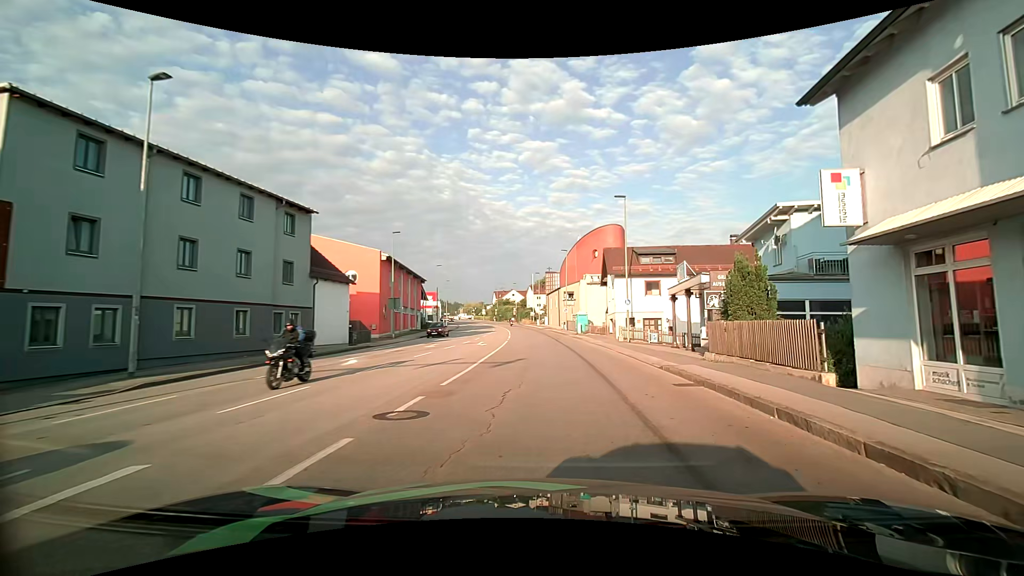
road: tertiary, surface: asphalt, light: Day
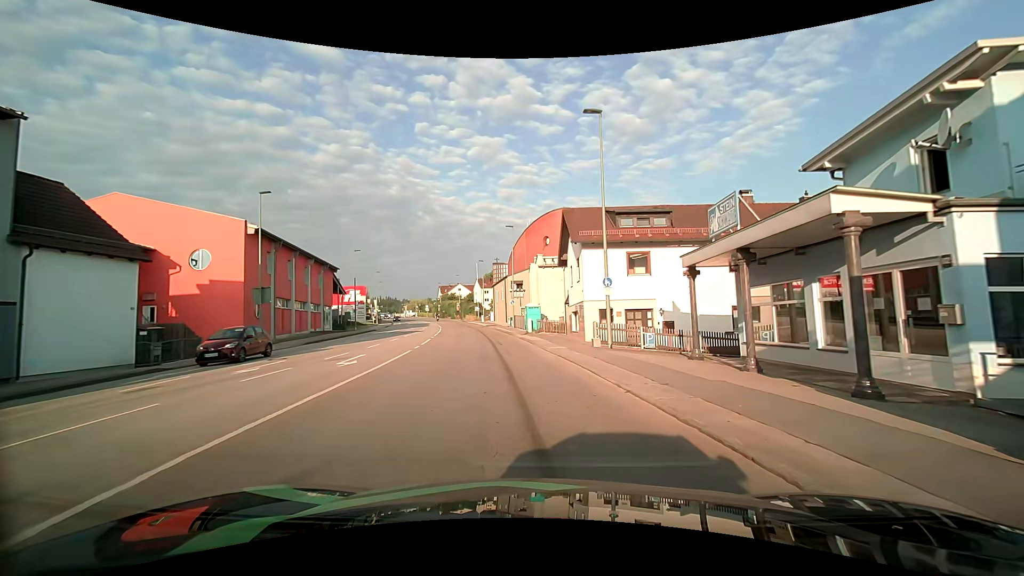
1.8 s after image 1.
(+0.9, +14.0) m; +6°
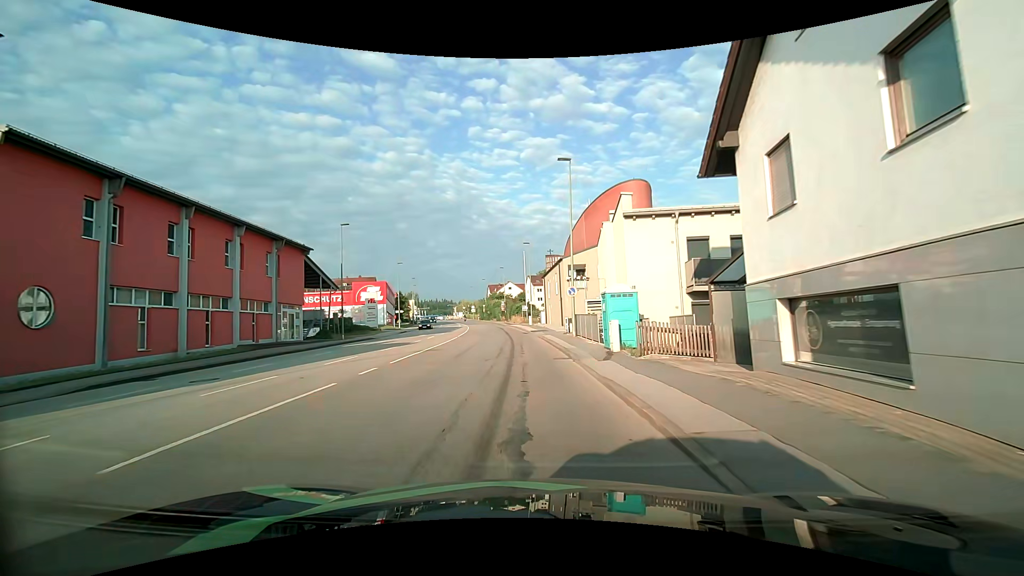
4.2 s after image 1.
(-1.4, +21.6) m; -7°
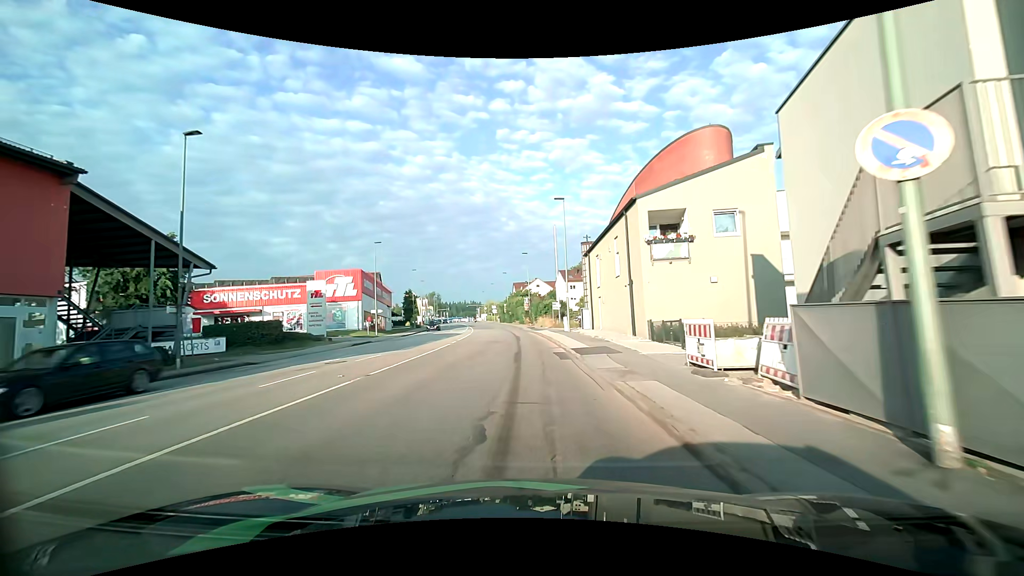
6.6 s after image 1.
(-0.9, +24.0) m; -3°
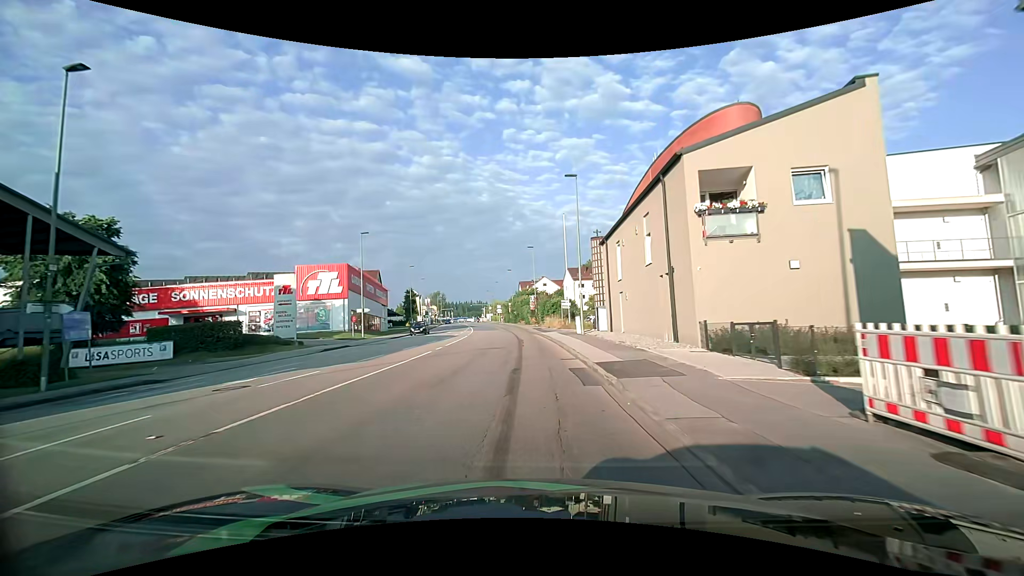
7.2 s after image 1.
(0.0, +6.3) m; -1°
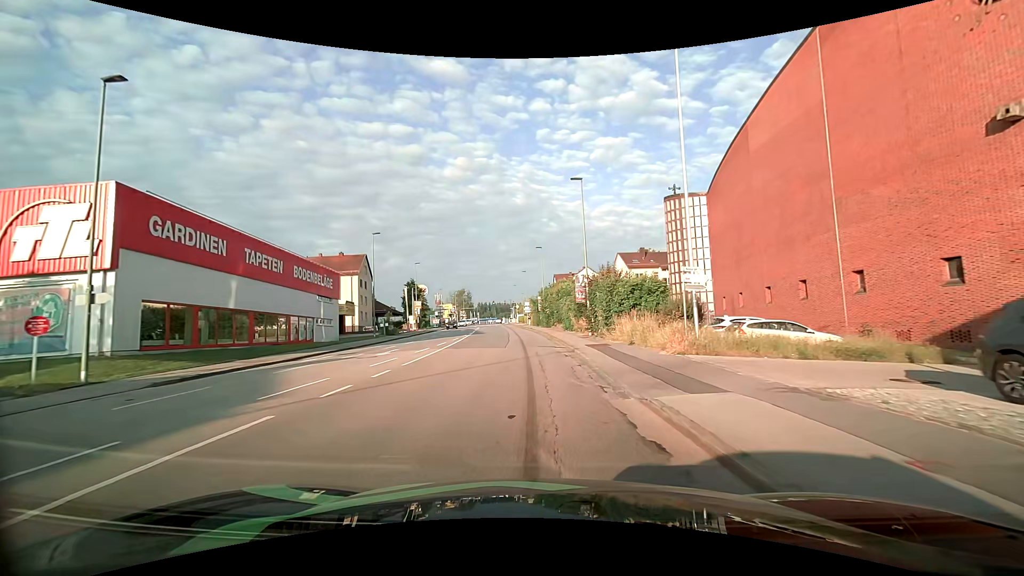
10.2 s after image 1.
(-1.2, +32.5) m; -4°
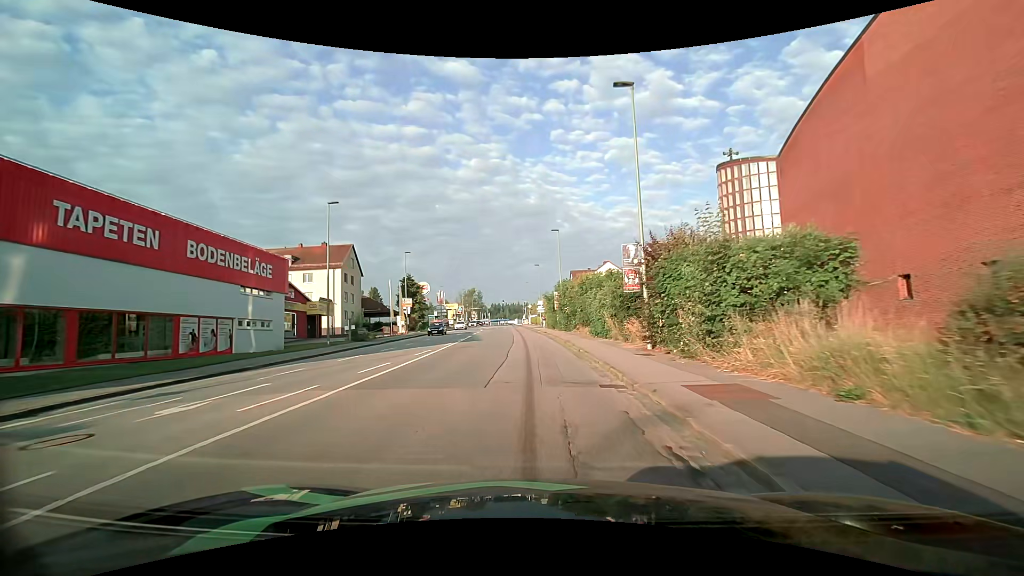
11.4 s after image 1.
(-0.2, +13.6) m; -2°
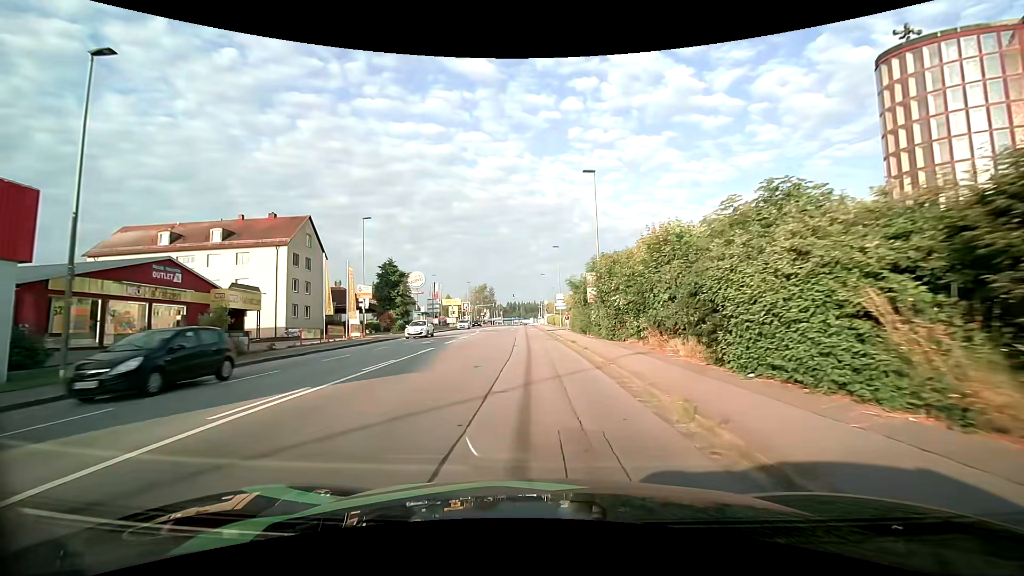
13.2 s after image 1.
(-0.2, +20.6) m; -1°
(0, +10) (0, +20) (-1, +30) (-1, +40) (-1, +50) (-2, +60) (-2, +70) (-3, +80) (-3, +90) (-3, +100) m
